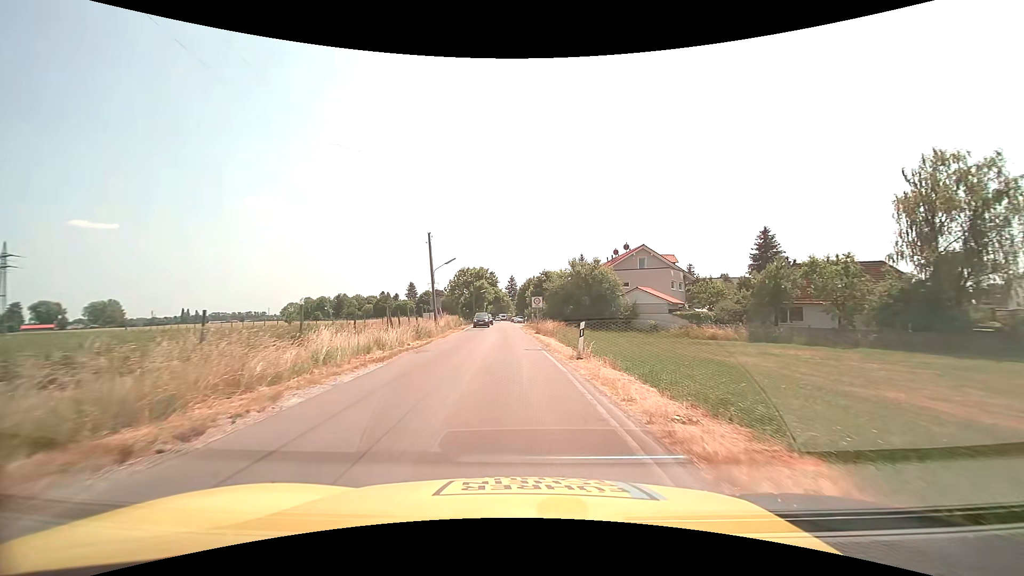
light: Day
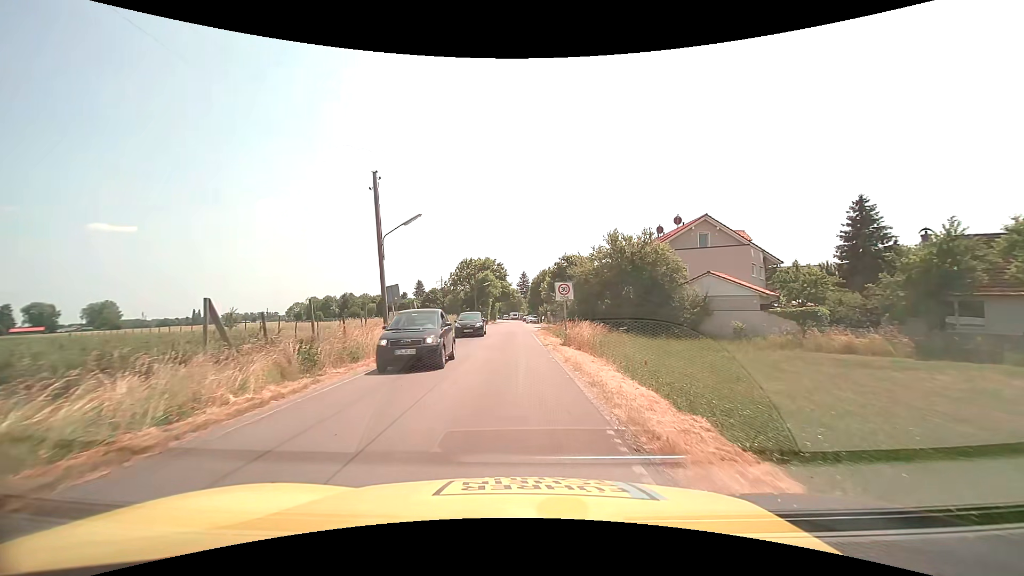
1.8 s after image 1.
(-0.2, +16.2) m; -1°
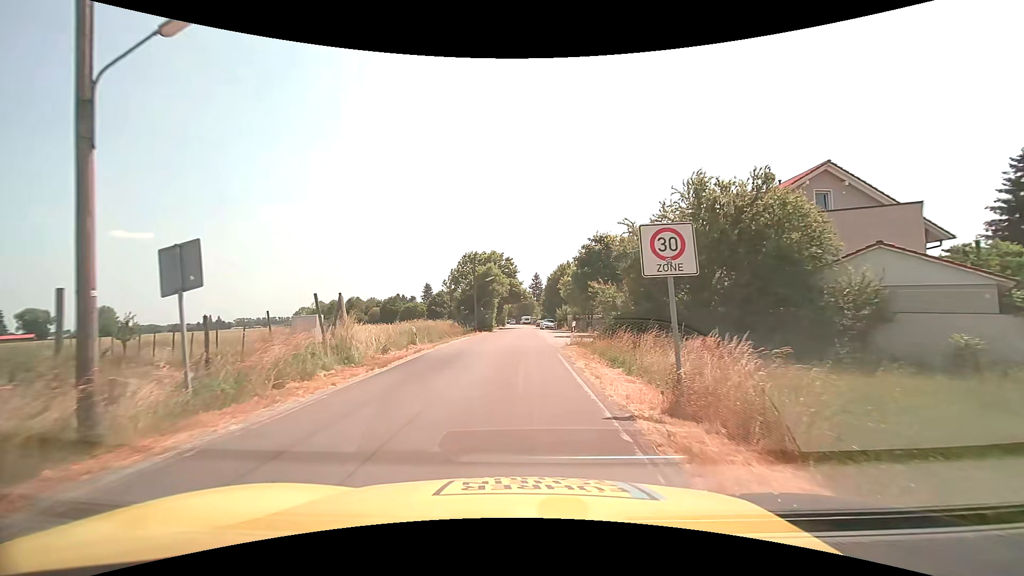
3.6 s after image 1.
(-0.3, +15.1) m; -2°
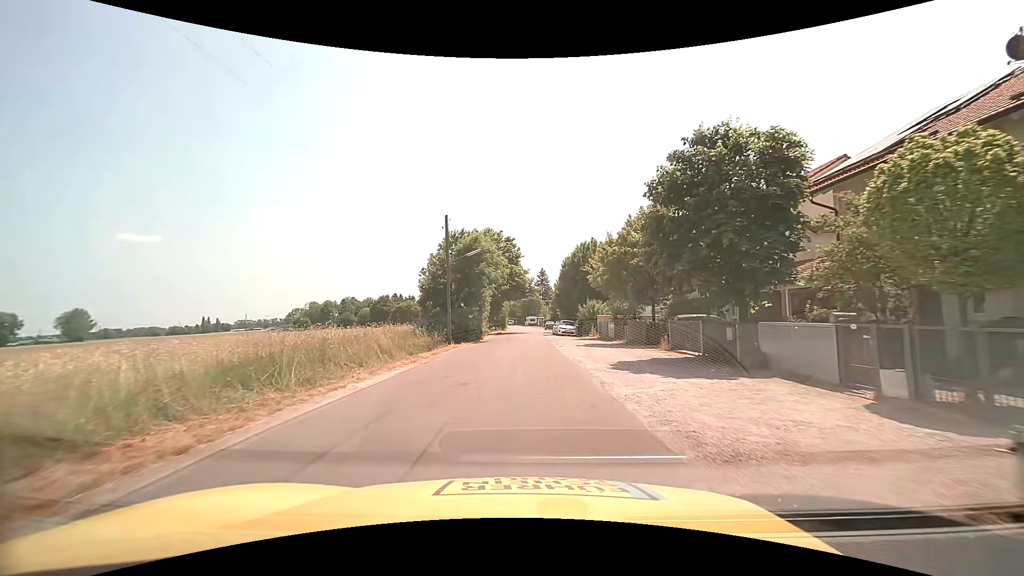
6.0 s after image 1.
(-0.3, +20.8) m; -1°
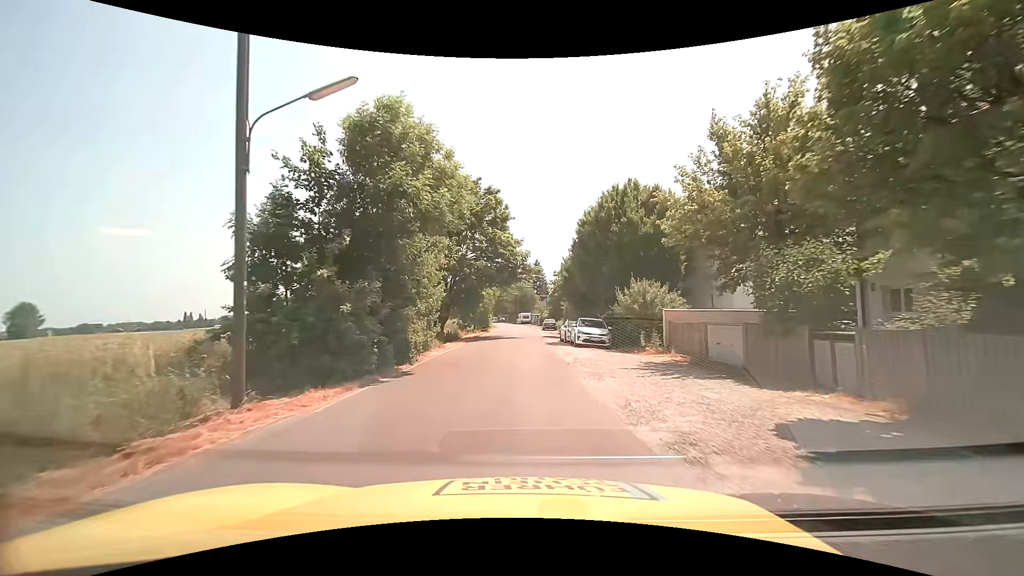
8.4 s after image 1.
(+0.1, +20.7) m; +1°
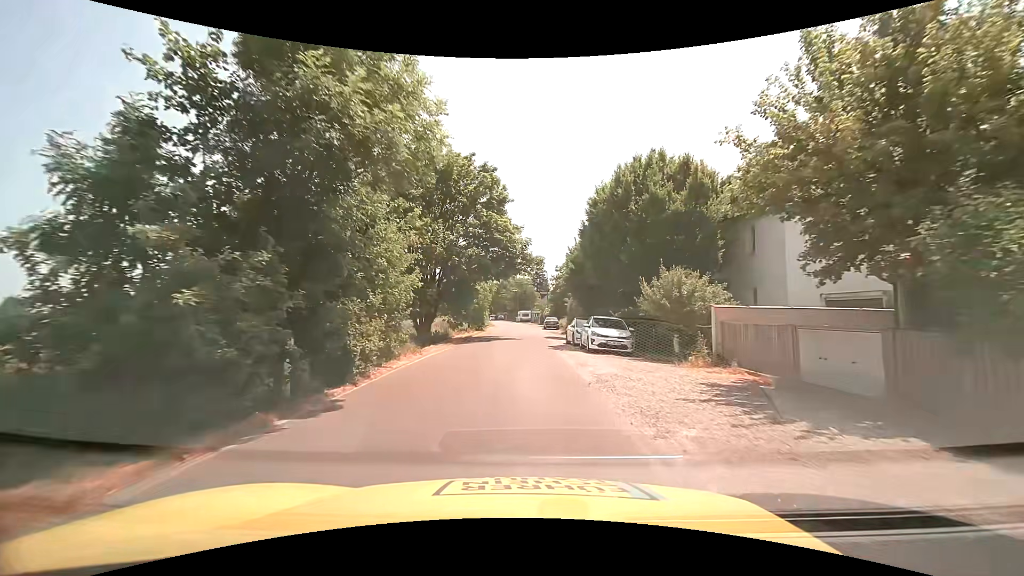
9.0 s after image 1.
(0.0, +5.0) m; 0°
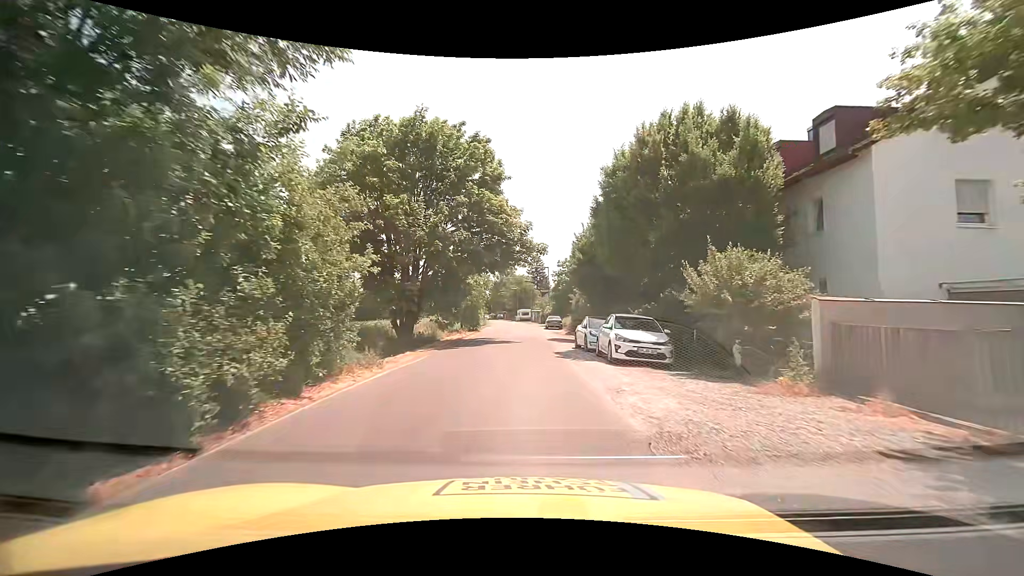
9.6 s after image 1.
(0.0, +5.0) m; 0°
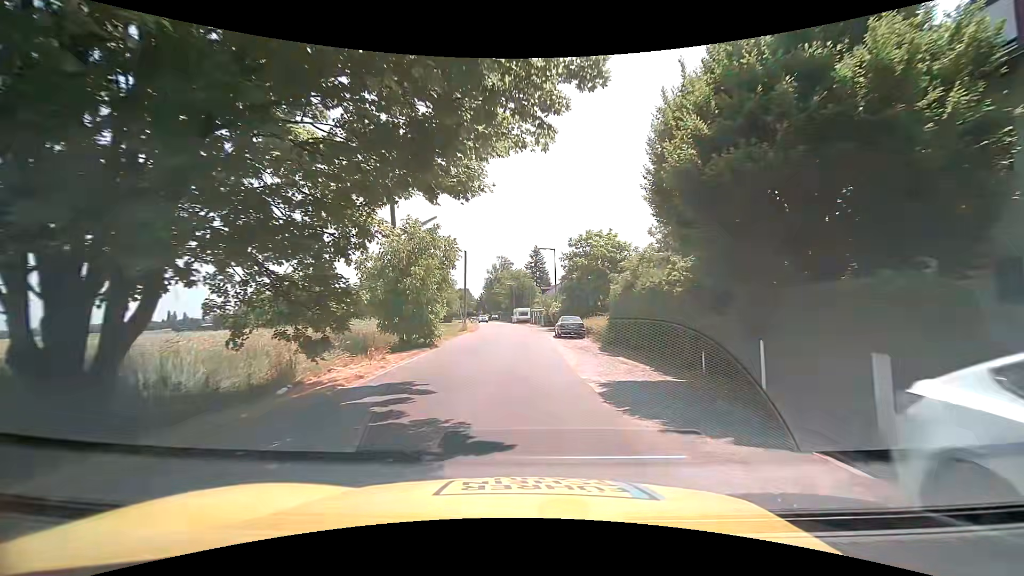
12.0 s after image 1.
(+0.2, +19.8) m; 0°
(0, +10) (0, +20) (0, +30) (0, +40) (0, +50) (-1, +60) (-1, +70) (-2, +80) (-3, +90) (-4, +100) m
